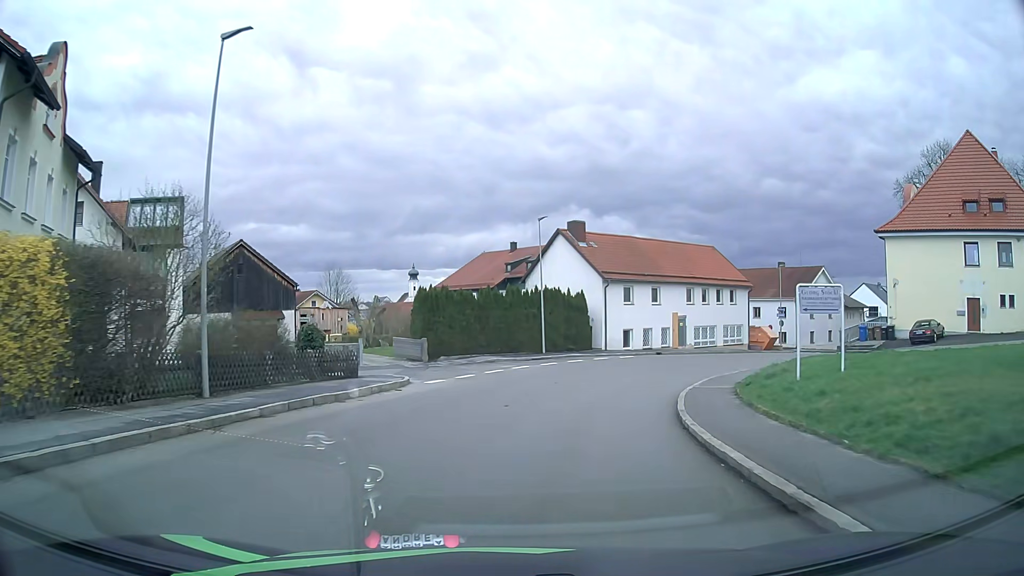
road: tertiary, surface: asphalt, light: Day
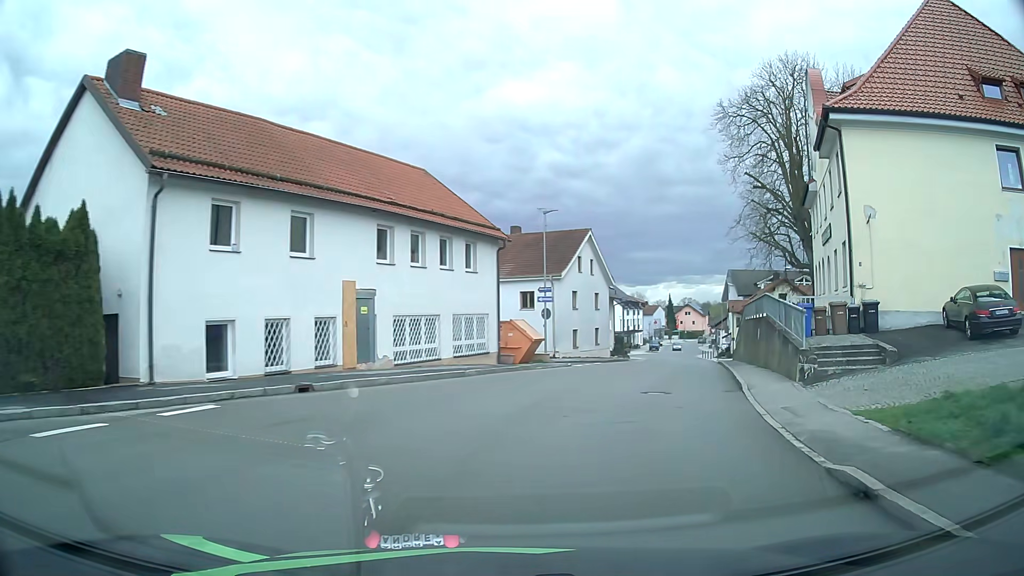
(+6.2, +28.5) m; +28°
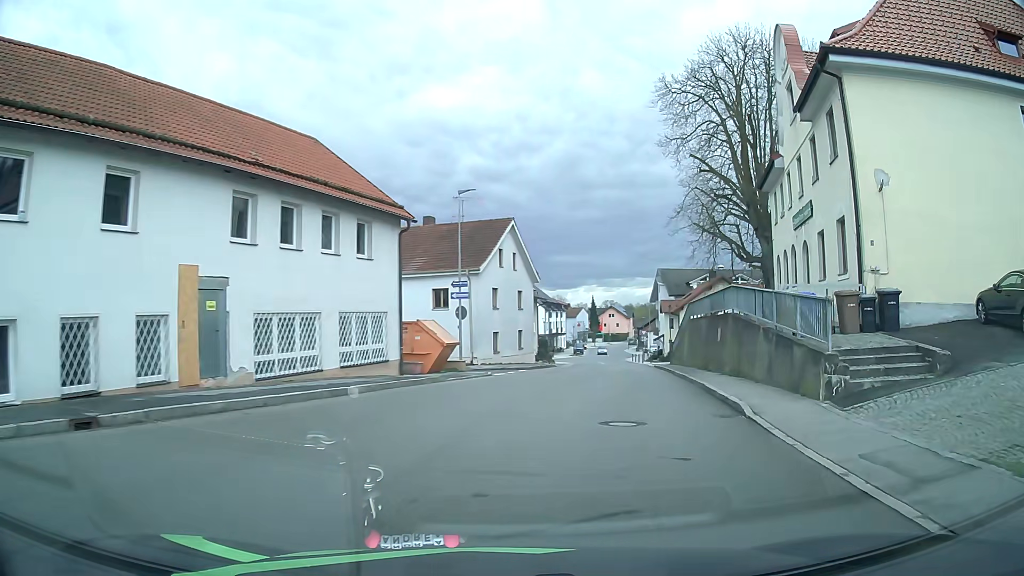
(+0.4, +5.7) m; +7°
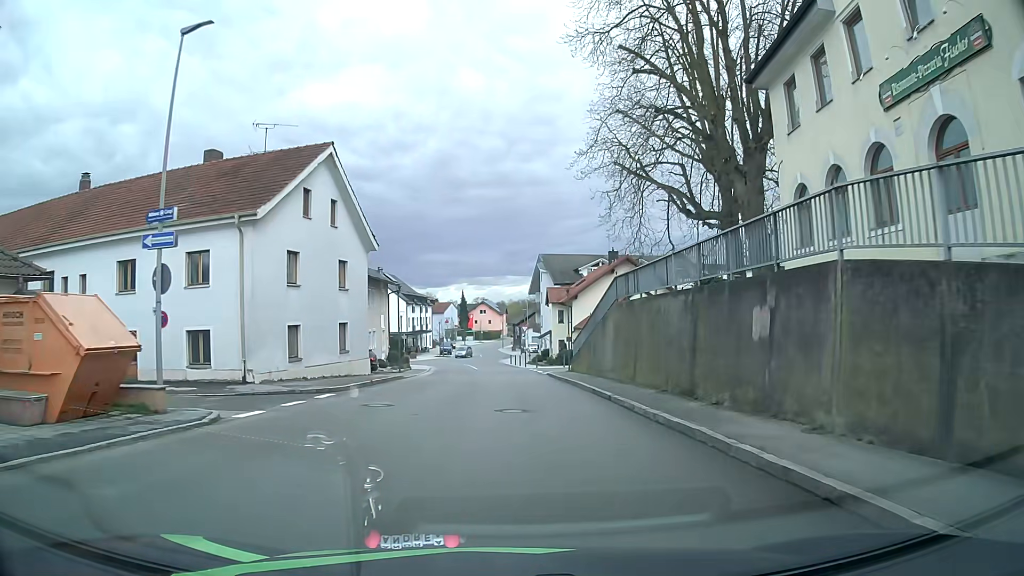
(+2.0, +16.4) m; +12°
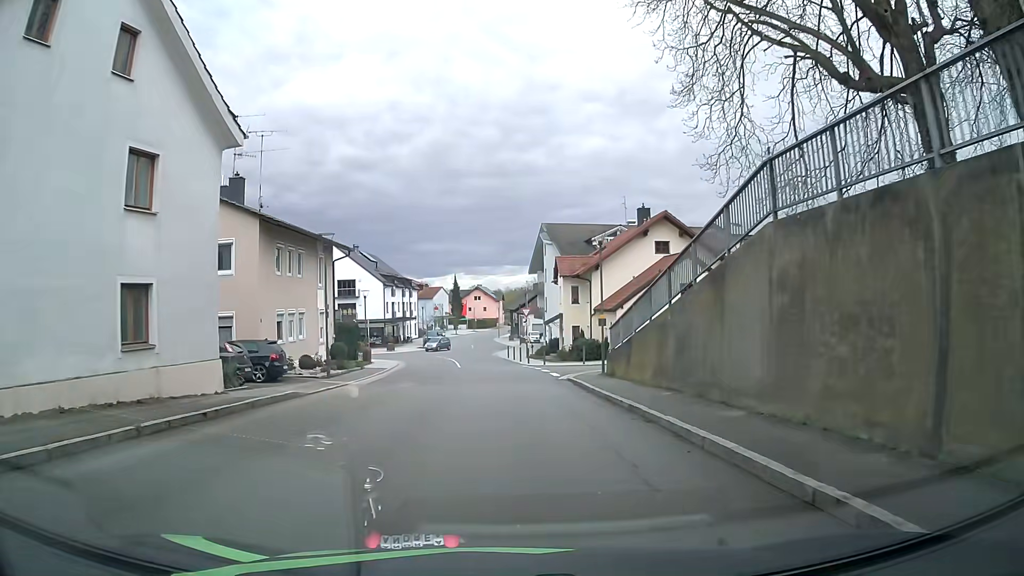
(-0.3, +16.3) m; -2°
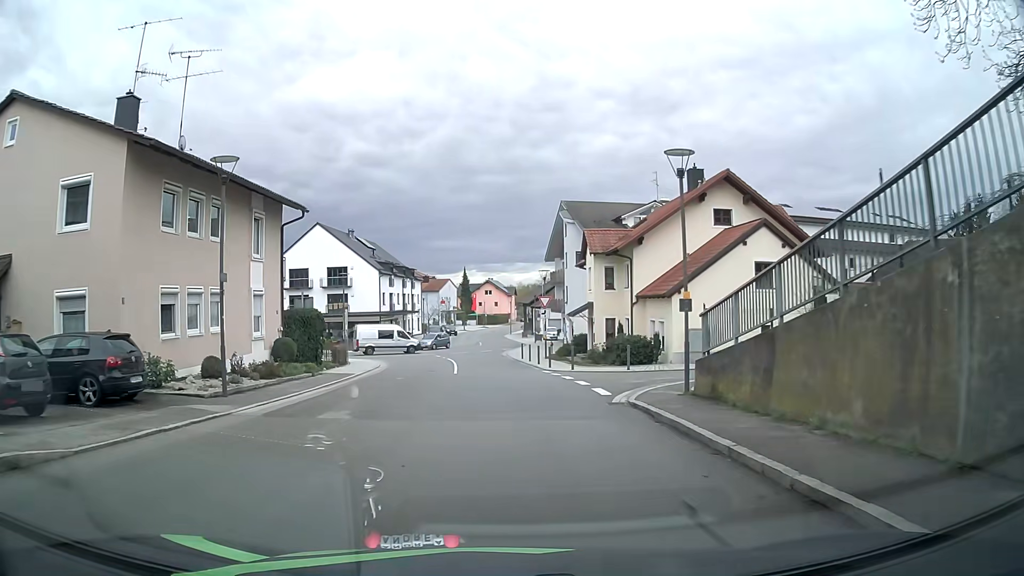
(0.0, +10.9) m; 0°
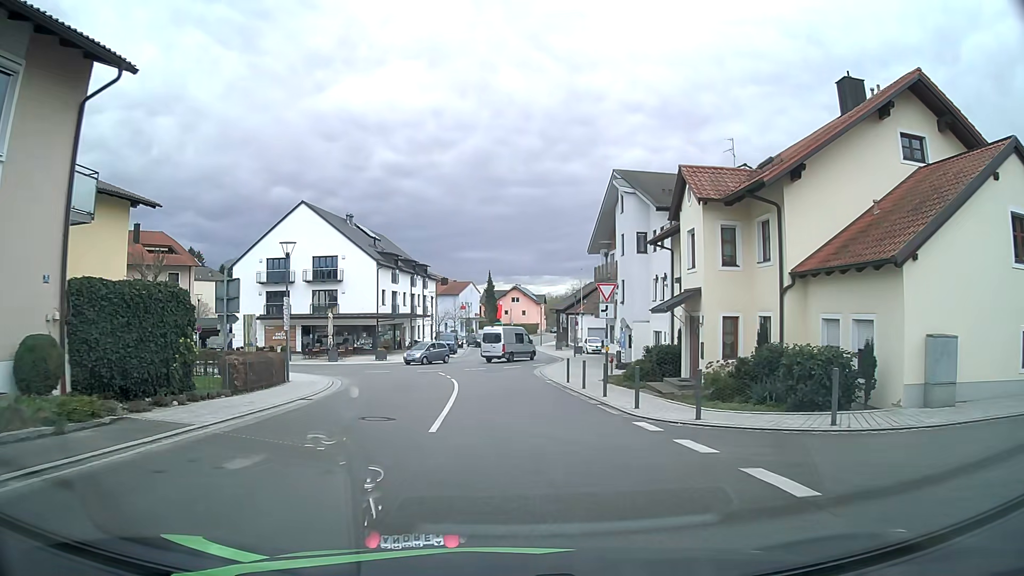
(-0.4, +16.3) m; -3°
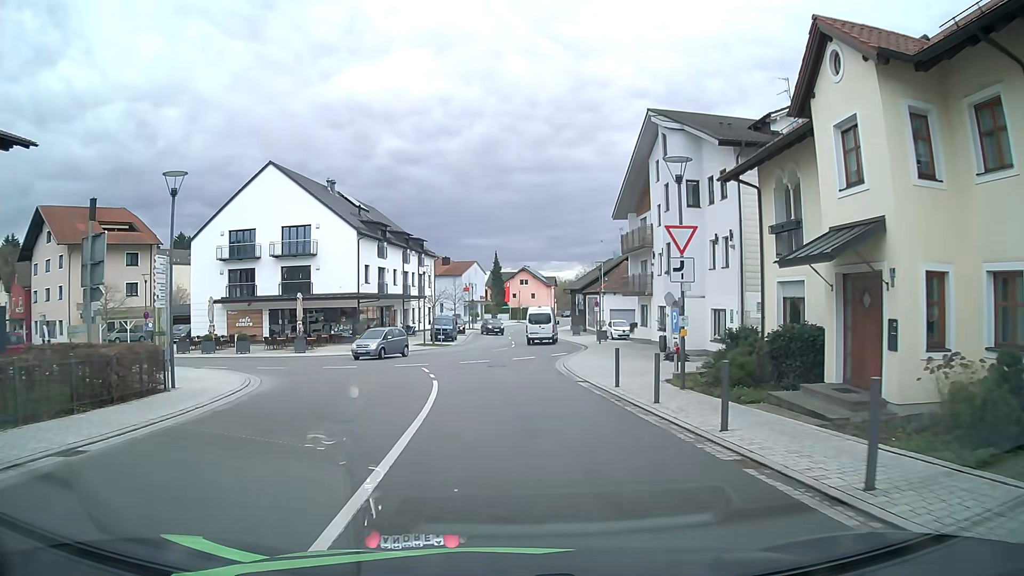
(+0.1, +10.6) m; +1°
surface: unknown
(0, +10) (0, +20) (0, +30) (+1, +40) (+1, +50) (+1, +60) (+2, +70) (+2, +80) (+3, +90) (+5, +100) m
